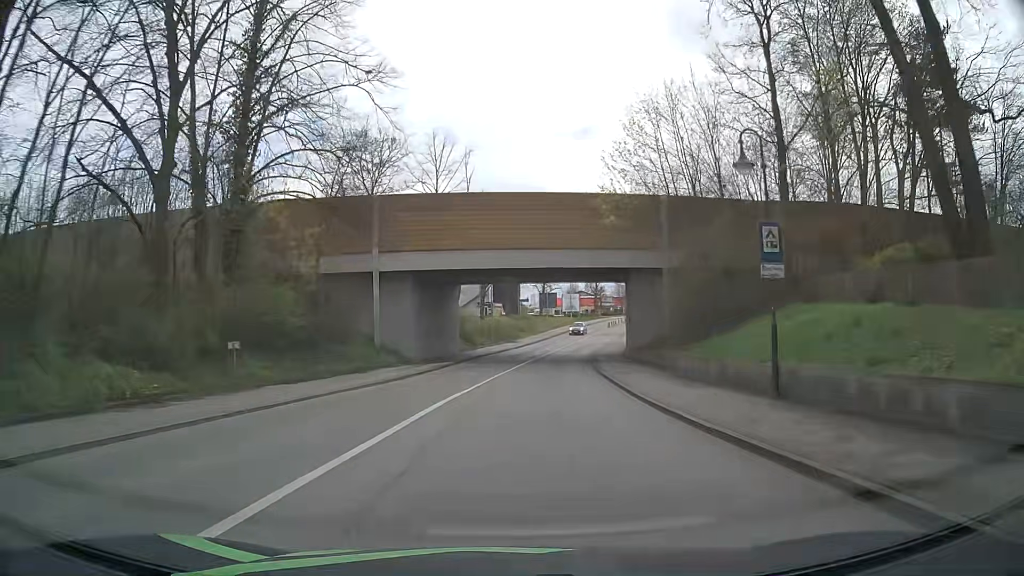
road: secondary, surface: asphalt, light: Day
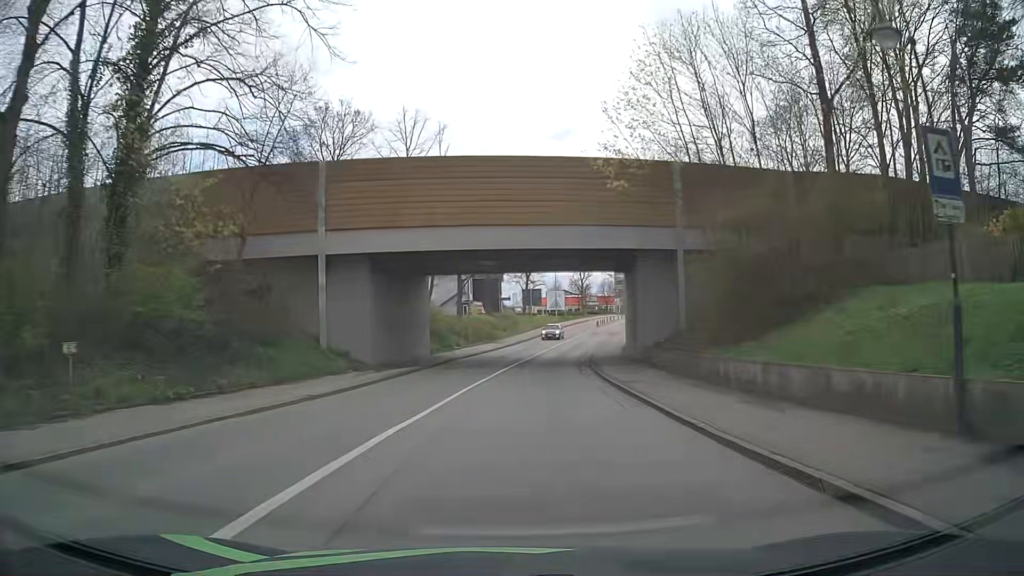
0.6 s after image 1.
(0.0, +7.2) m; +1°
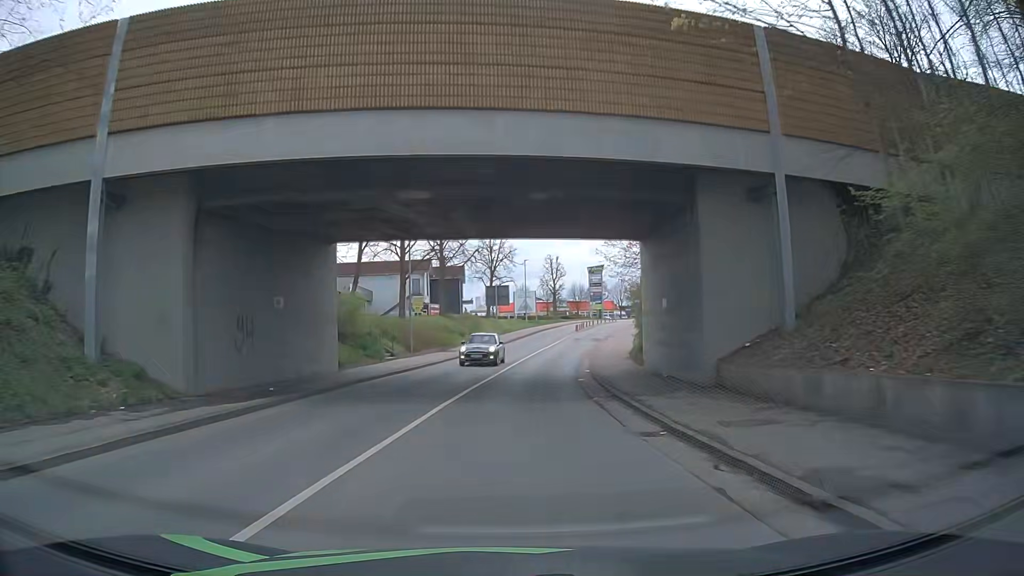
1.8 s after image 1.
(+0.5, +15.0) m; +3°
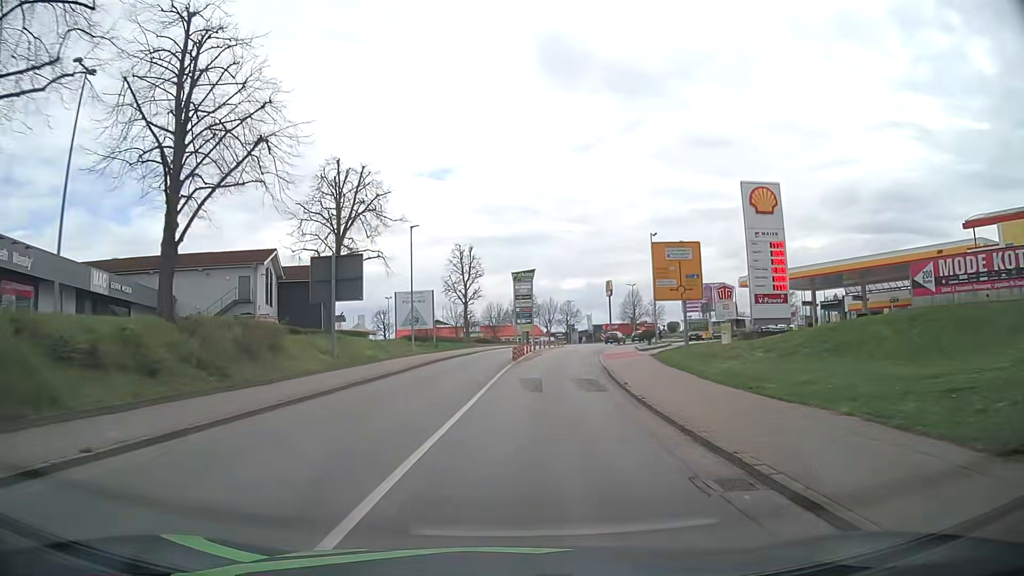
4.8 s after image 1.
(+3.4, +38.3) m; +8°
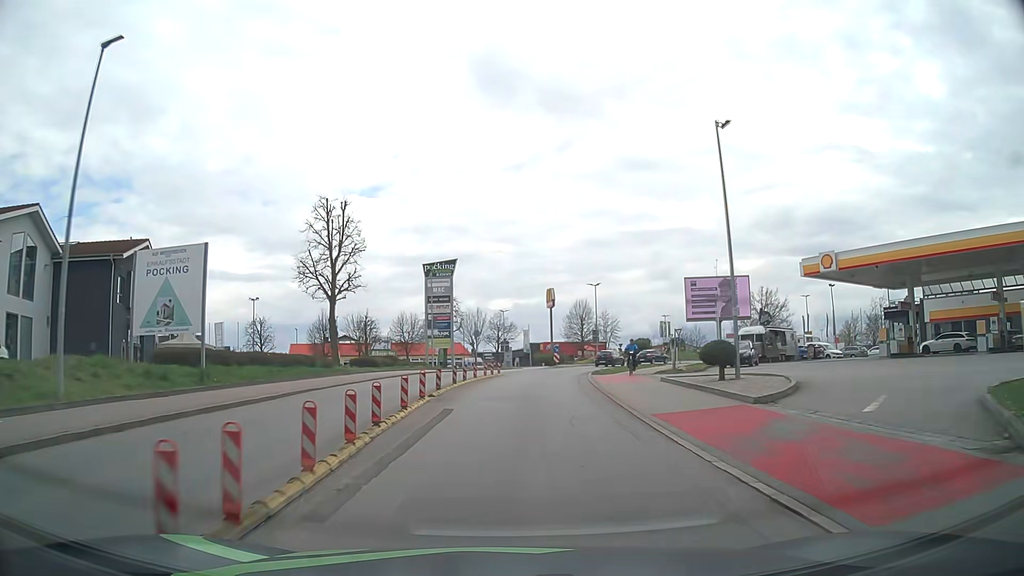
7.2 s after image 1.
(+1.8, +29.6) m; +6°
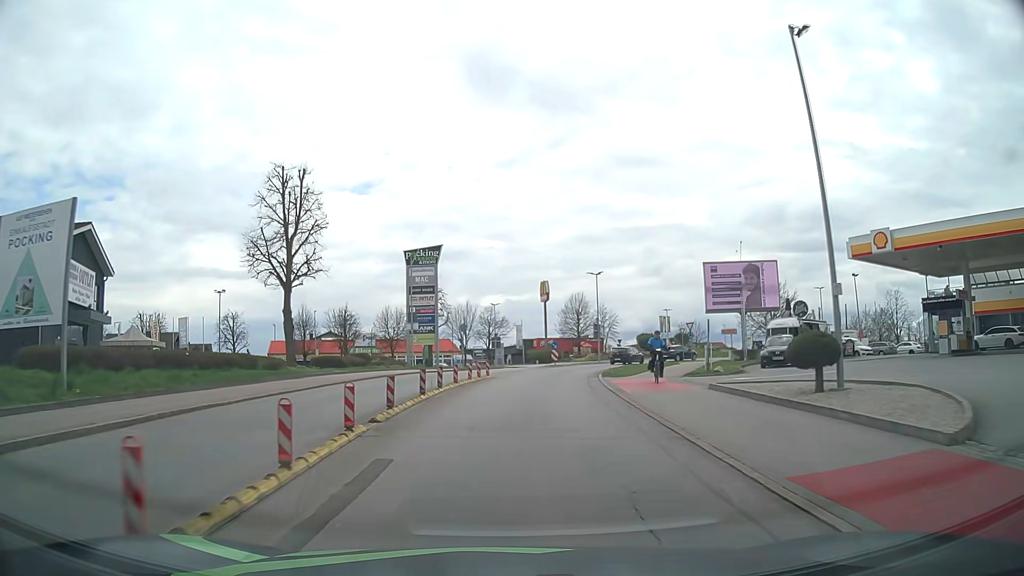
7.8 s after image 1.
(+0.1, +7.1) m; +1°
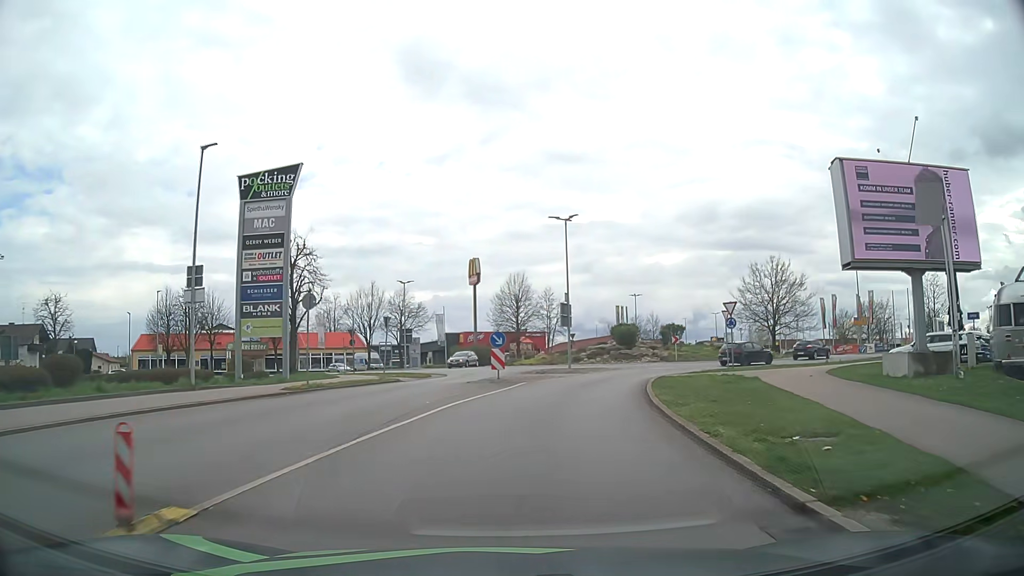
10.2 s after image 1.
(+1.1, +25.9) m; +6°
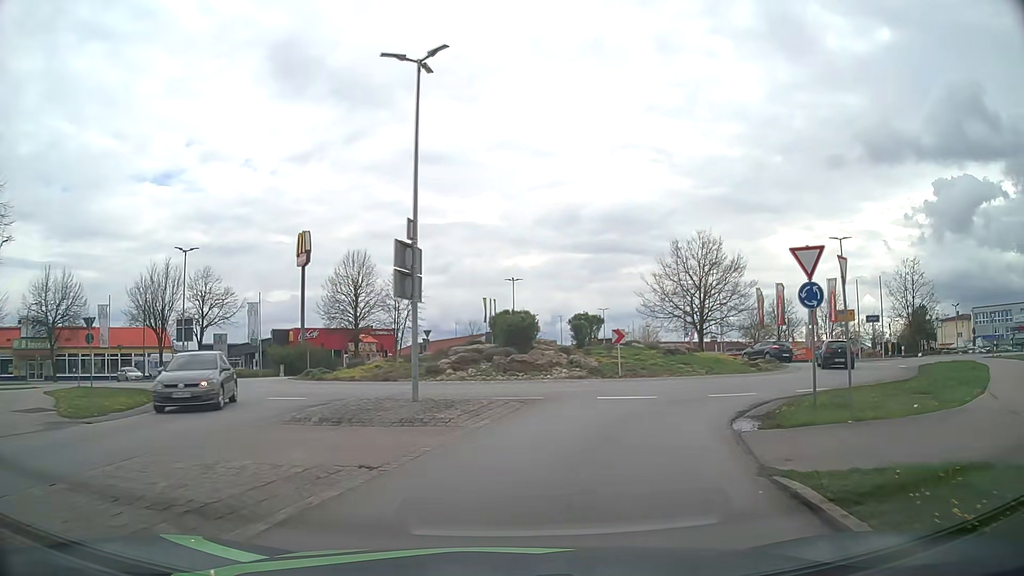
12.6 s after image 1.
(+1.8, +20.9) m; +12°
(+1, +10) (+5, +19) (+12, +26) (+17, +35) (+16, +45) (+11, +53) (+6, +62) (+6, +72) (+8, +81) (+12, +91) m
